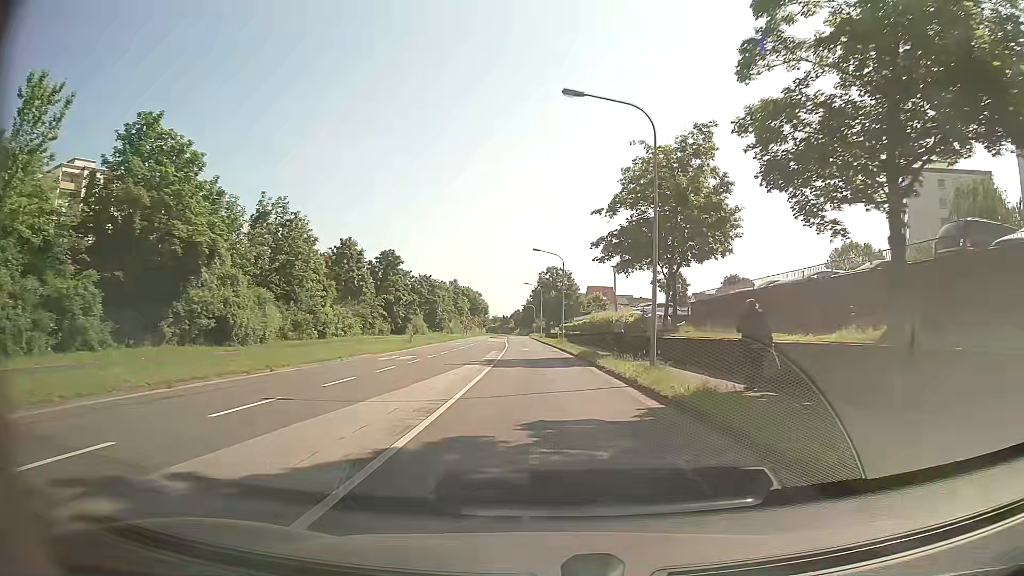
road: secondary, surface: asphalt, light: Day
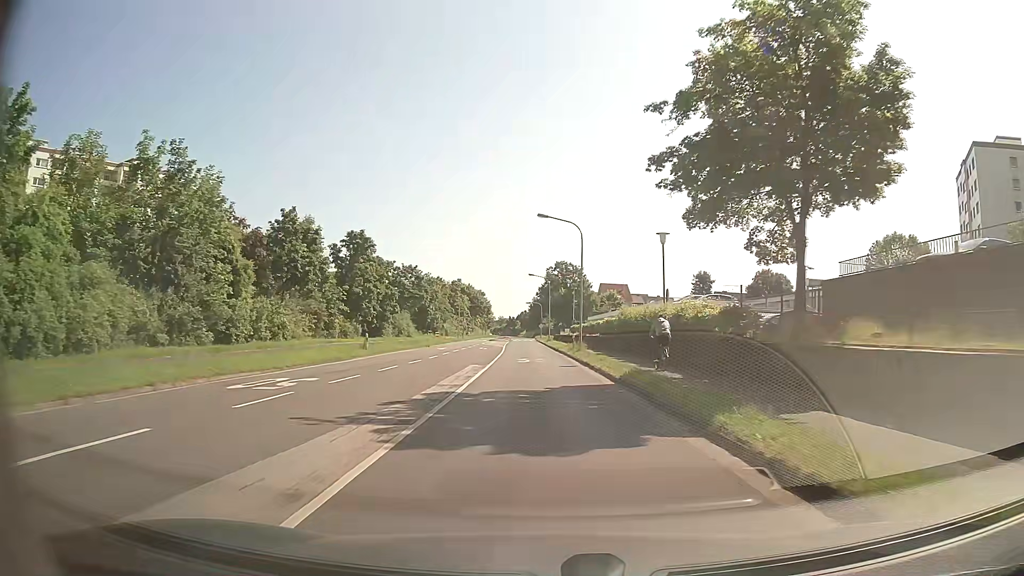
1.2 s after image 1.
(-0.1, +16.9) m; -1°
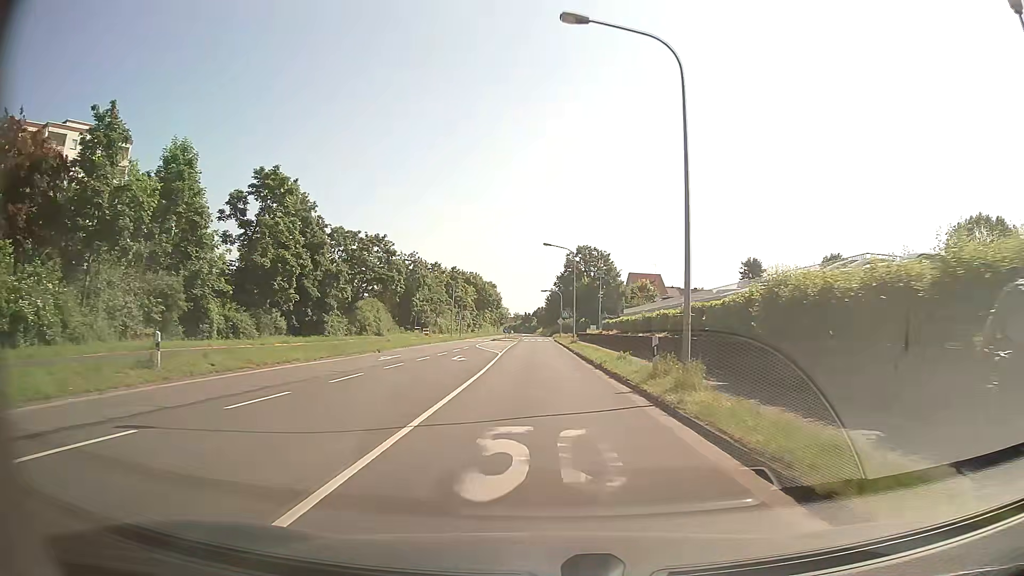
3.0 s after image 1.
(-0.2, +24.5) m; -1°
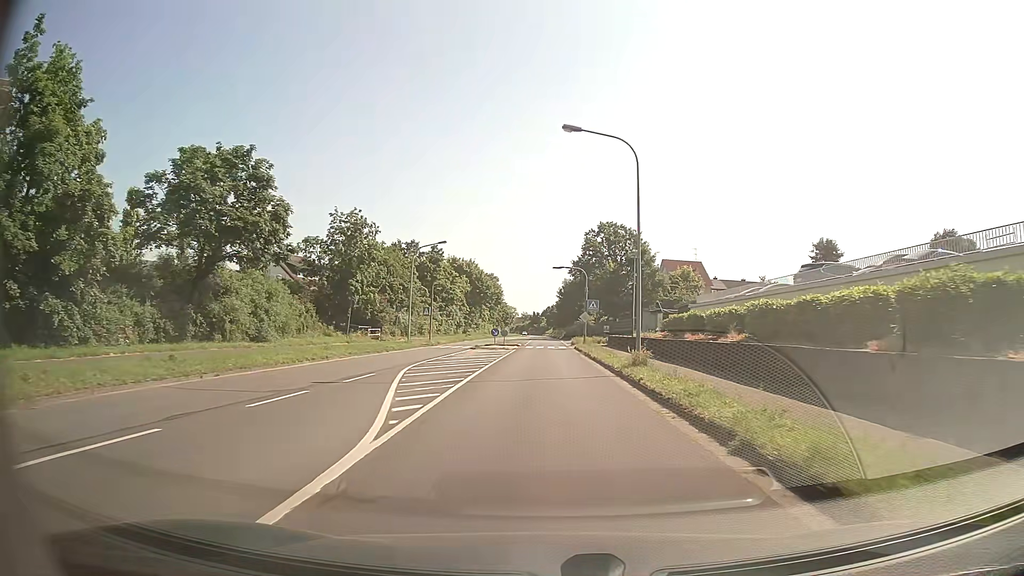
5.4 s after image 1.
(-0.4, +30.0) m; -1°
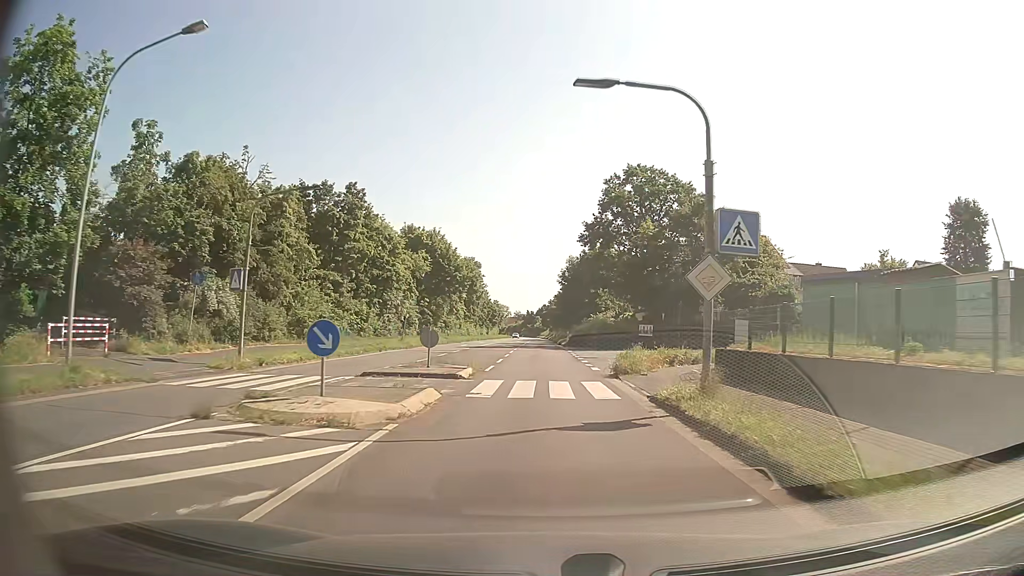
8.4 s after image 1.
(0.0, +36.7) m; 0°
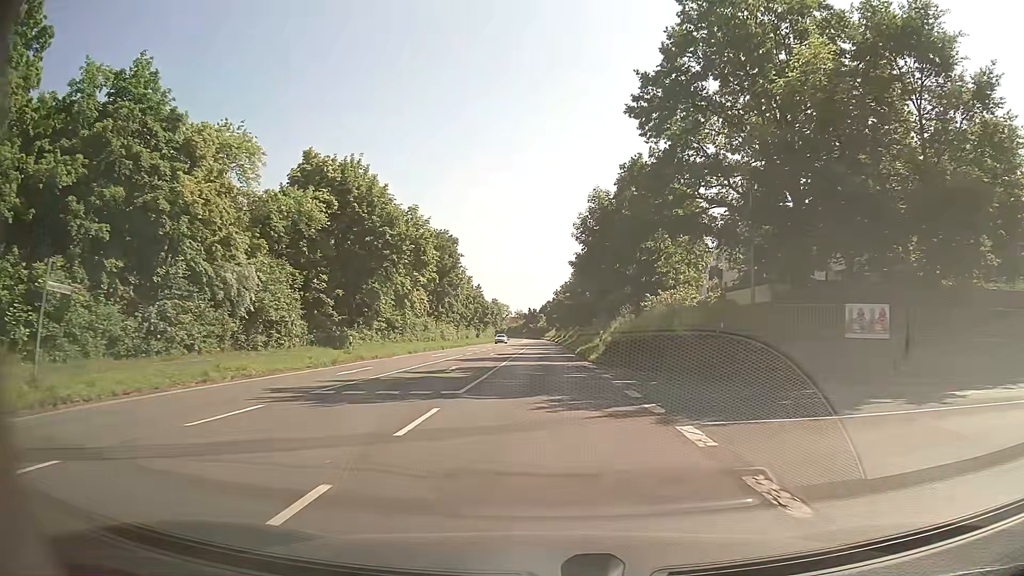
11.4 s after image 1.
(-0.1, +37.2) m; 0°
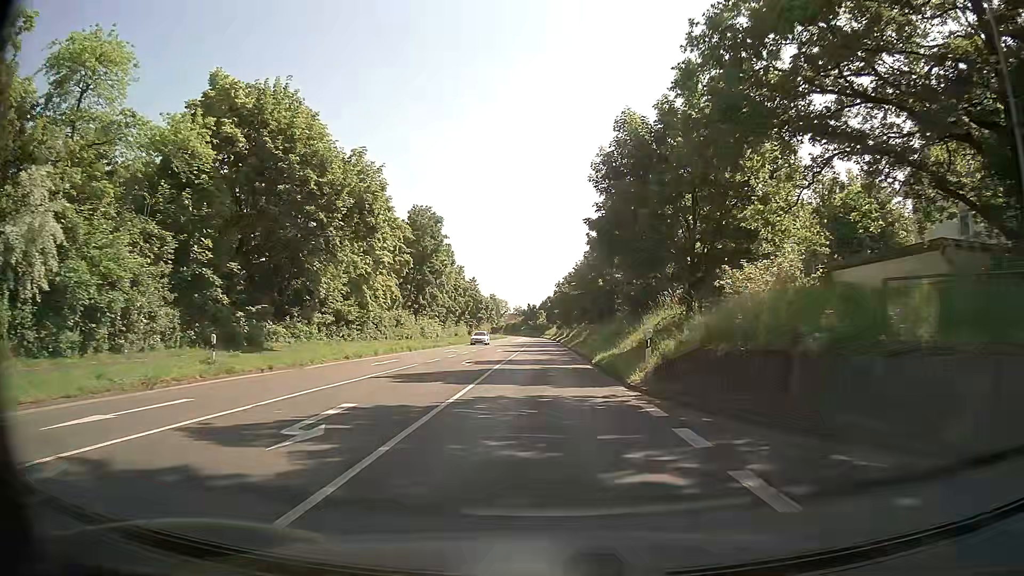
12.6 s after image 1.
(0.0, +14.9) m; 0°
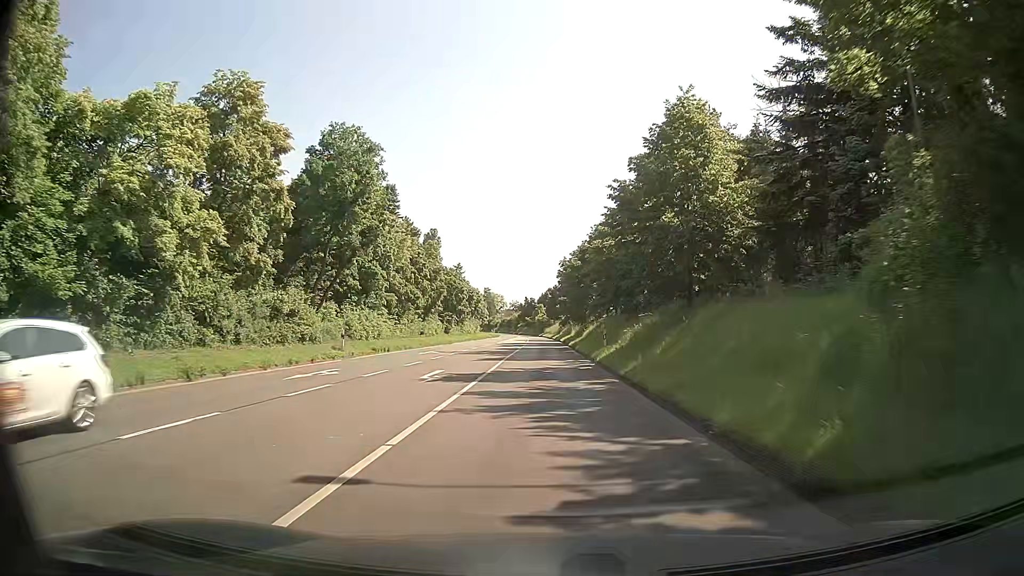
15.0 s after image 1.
(-0.1, +29.9) m; -1°
(0, +10) (0, +20) (0, +30) (0, +40) (+1, +50) (+1, +60) (+1, +70) (+1, +80) (+1, +90) (0, +100) m
